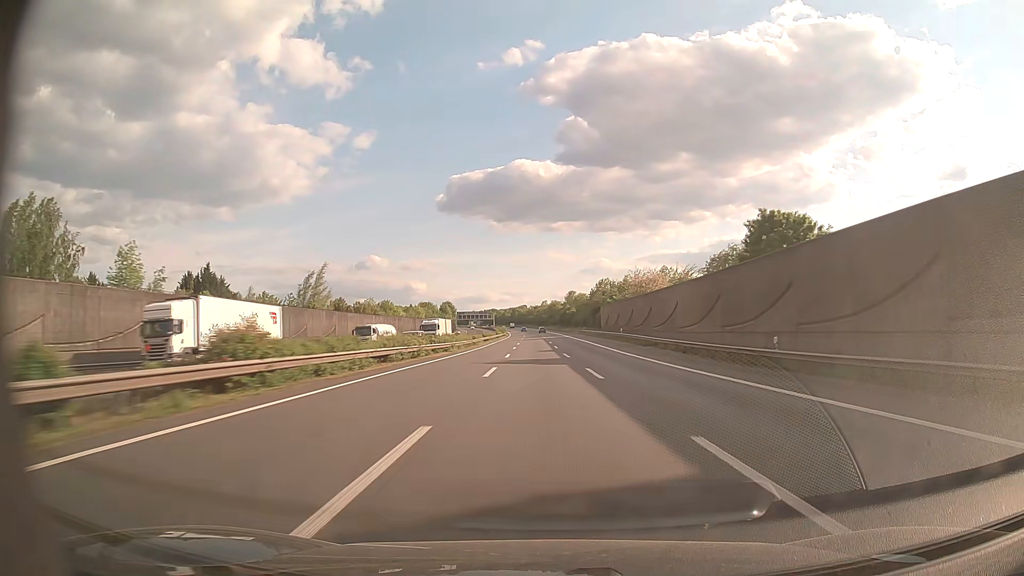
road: motorway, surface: asphalt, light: Day
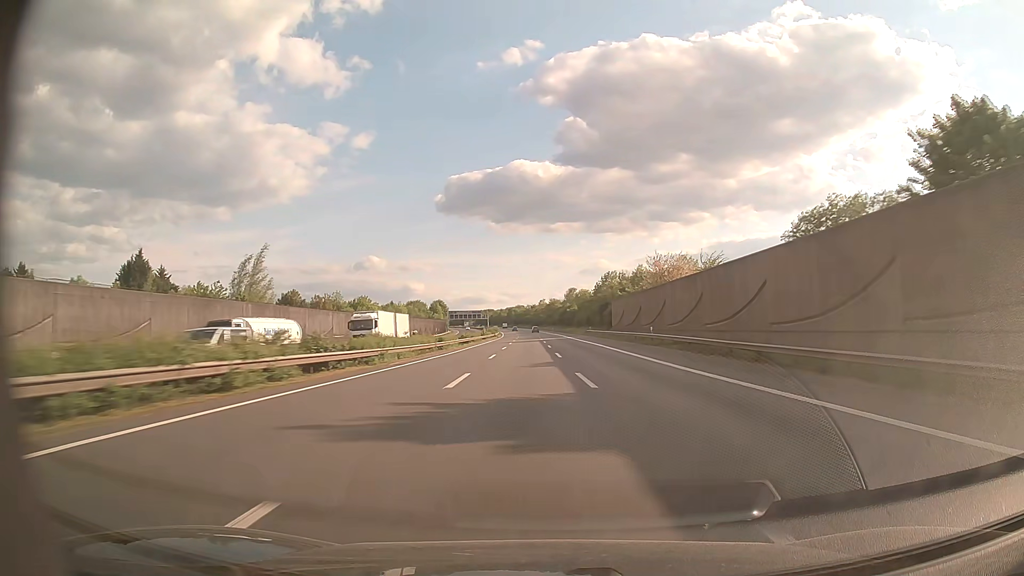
(0.0, +22.4) m; 0°
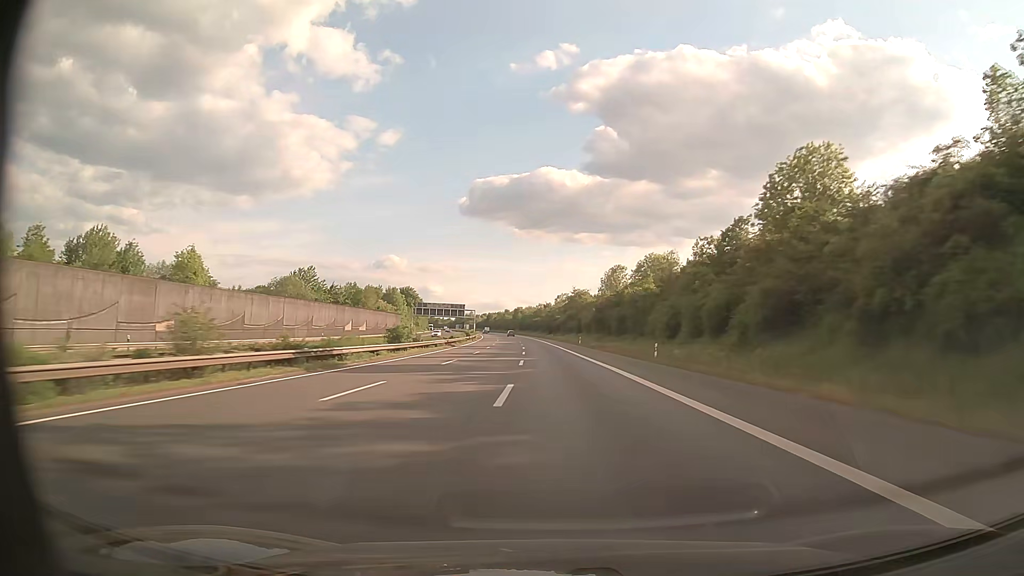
(-0.2, +111.3) m; -1°
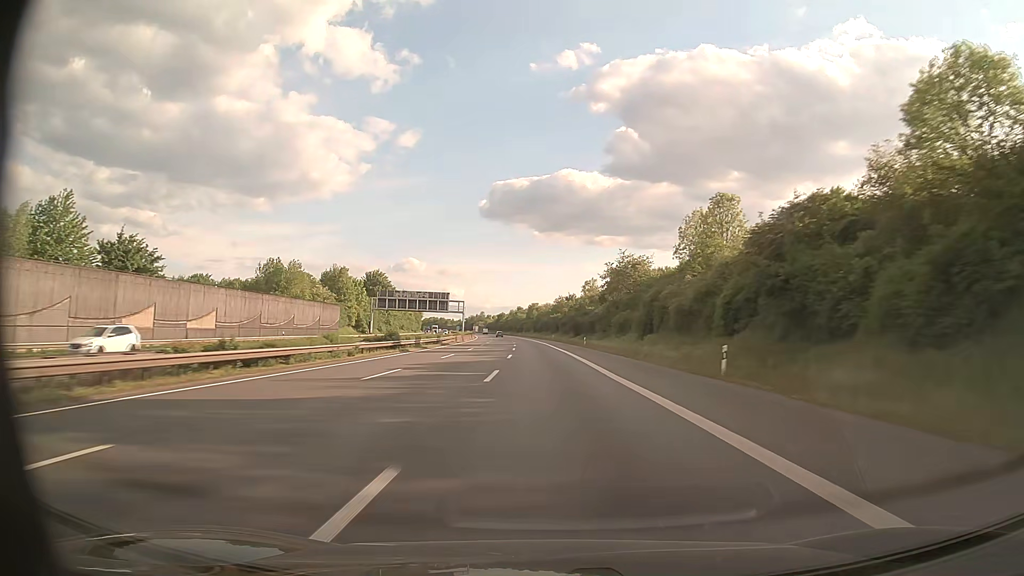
(-0.9, +66.5) m; -2°
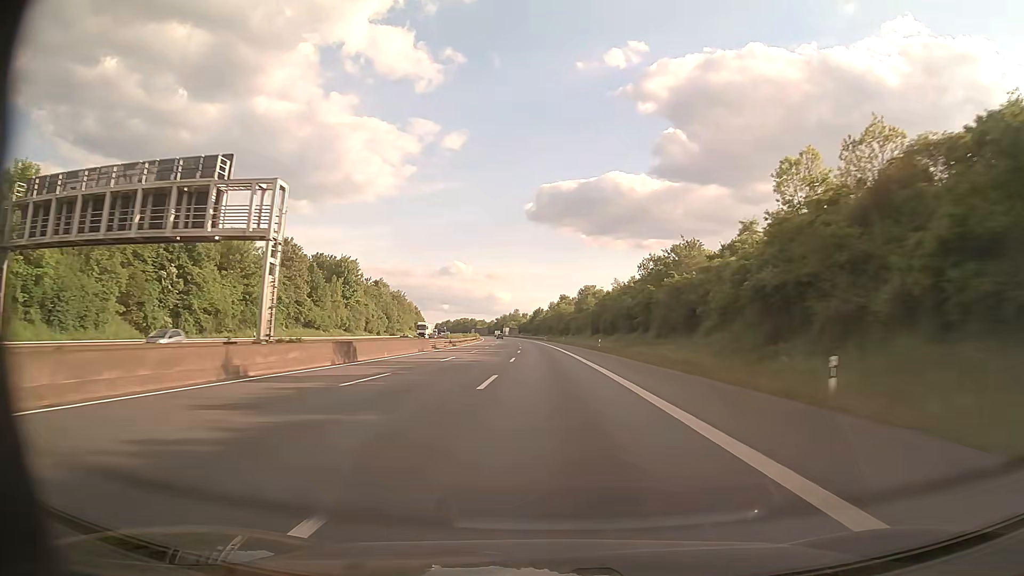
(-4.0, +110.2) m; -4°
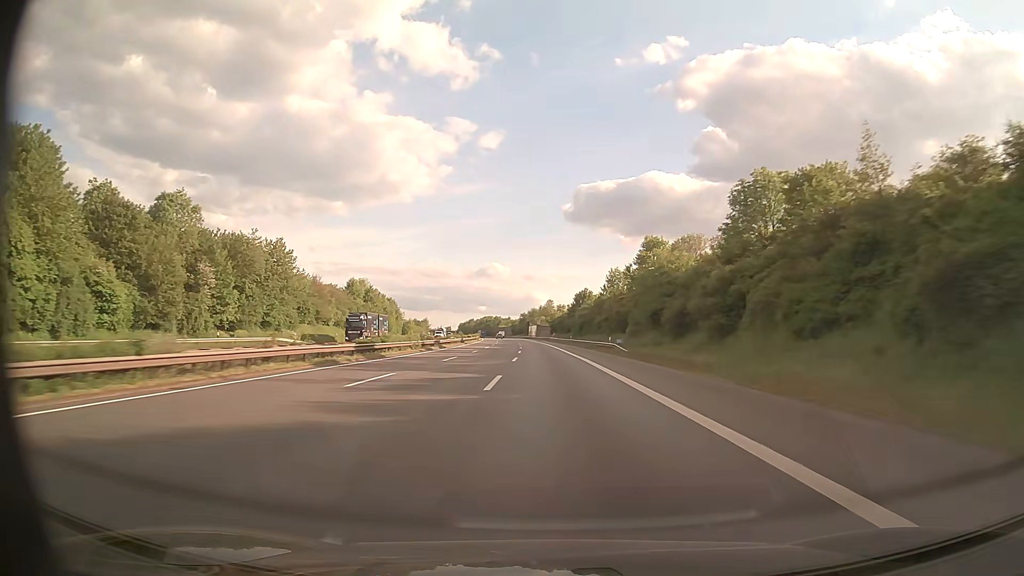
(-3.1, +109.2) m; -3°
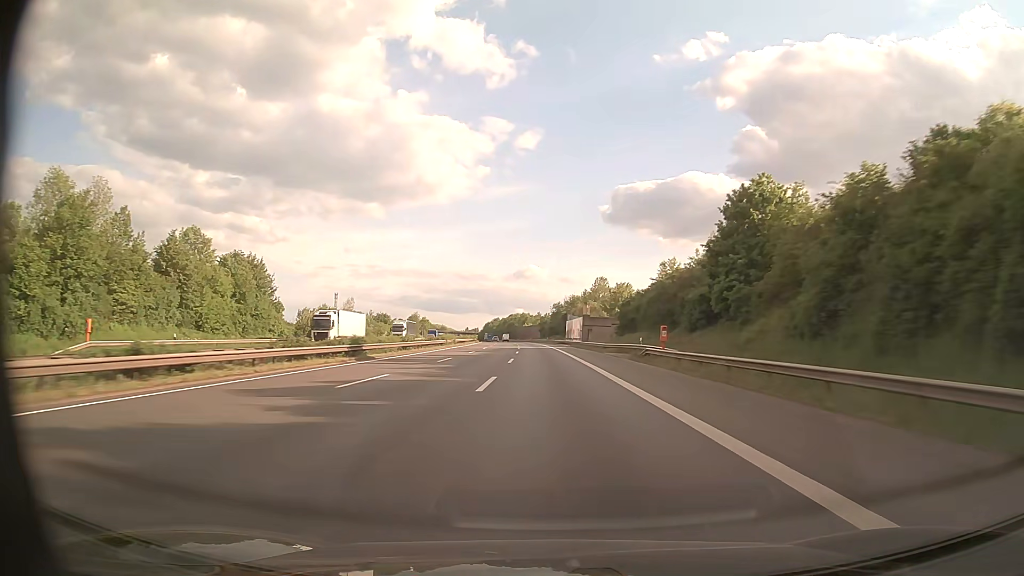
(-2.9, +108.1) m; -3°
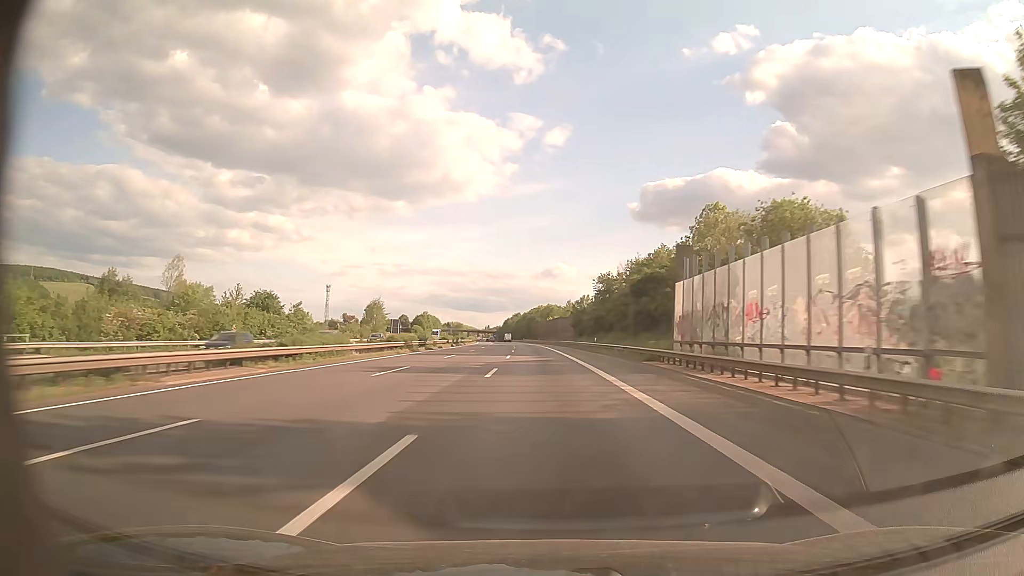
(-1.7, +85.8) m; -2°
(0, +10) (0, +20) (0, +30) (0, +40) (-1, +50) (-1, +60) (-2, +70) (-2, +80) (-3, +90) (-3, +100) m
